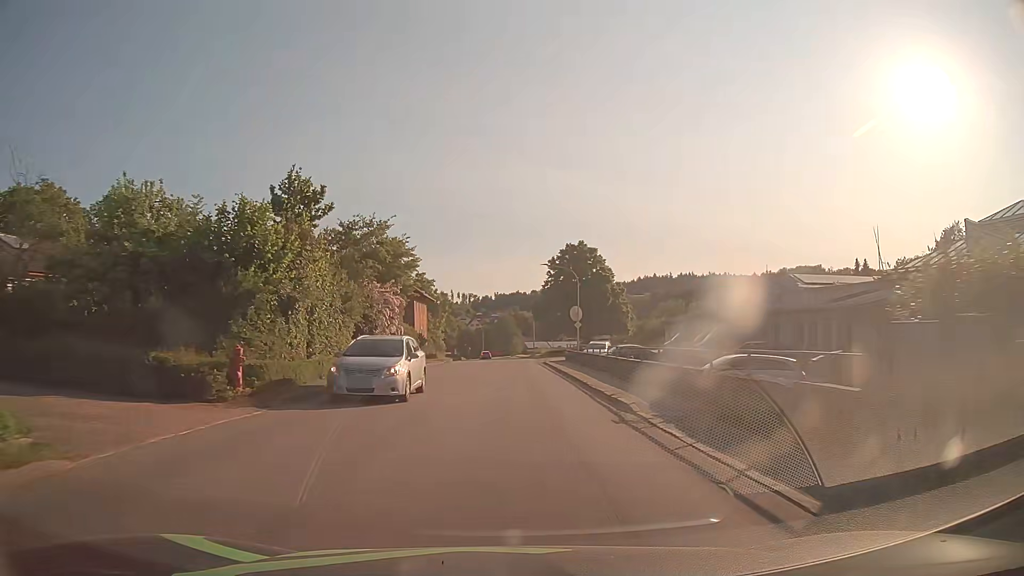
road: tertiary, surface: asphalt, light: Day
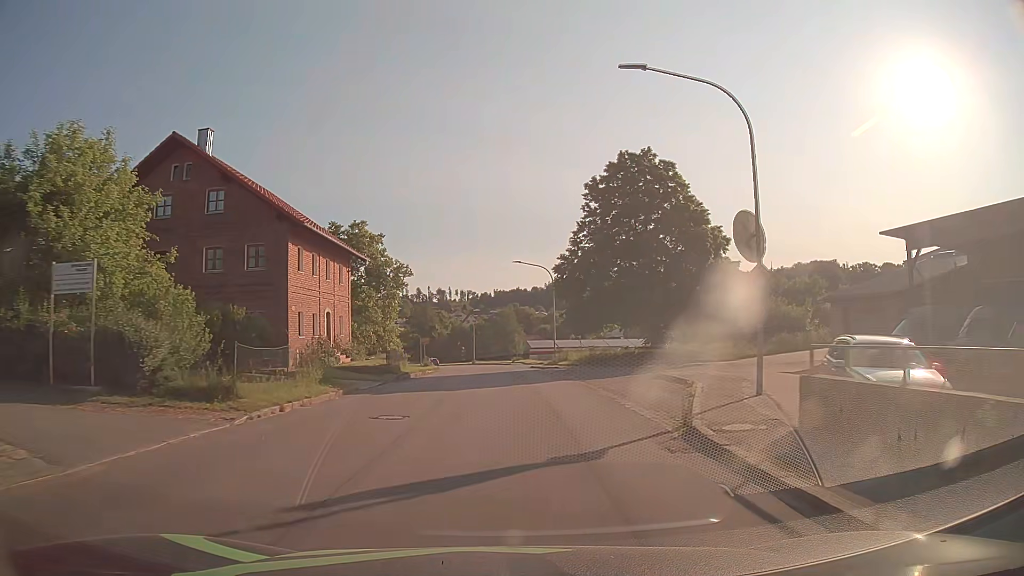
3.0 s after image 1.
(+0.1, +38.1) m; 0°
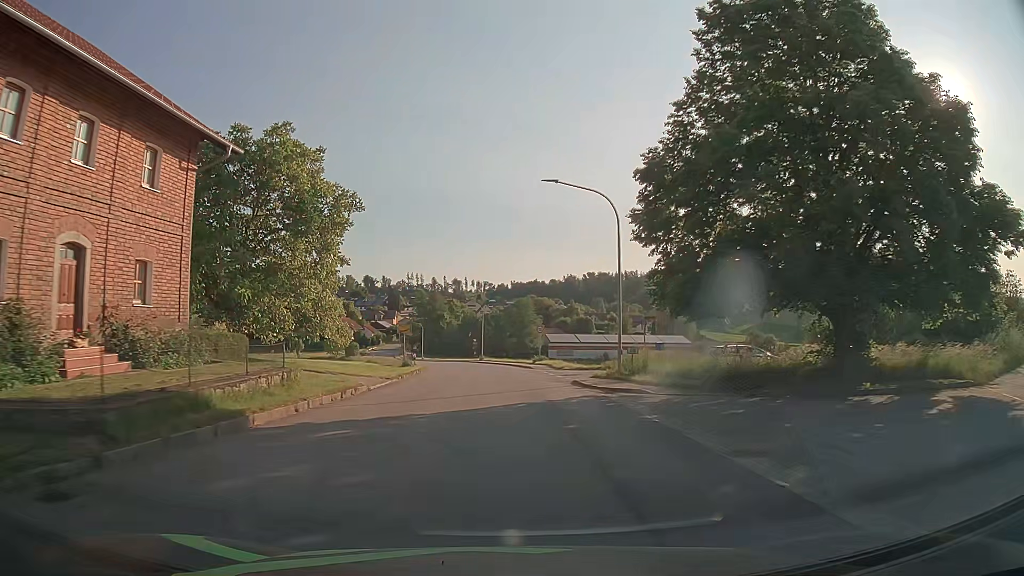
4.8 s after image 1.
(-0.2, +22.9) m; -2°
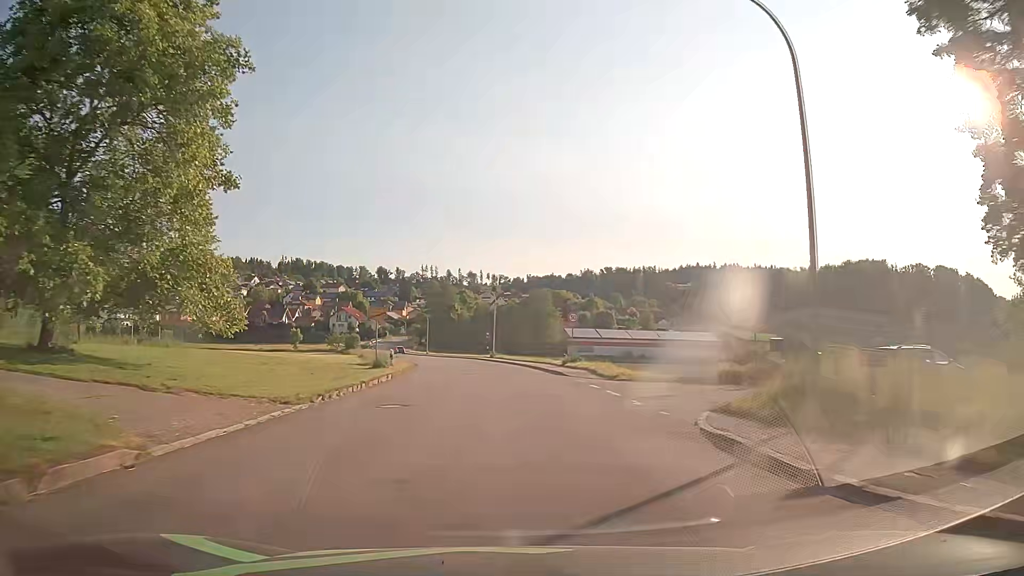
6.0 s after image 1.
(-0.2, +15.4) m; -1°
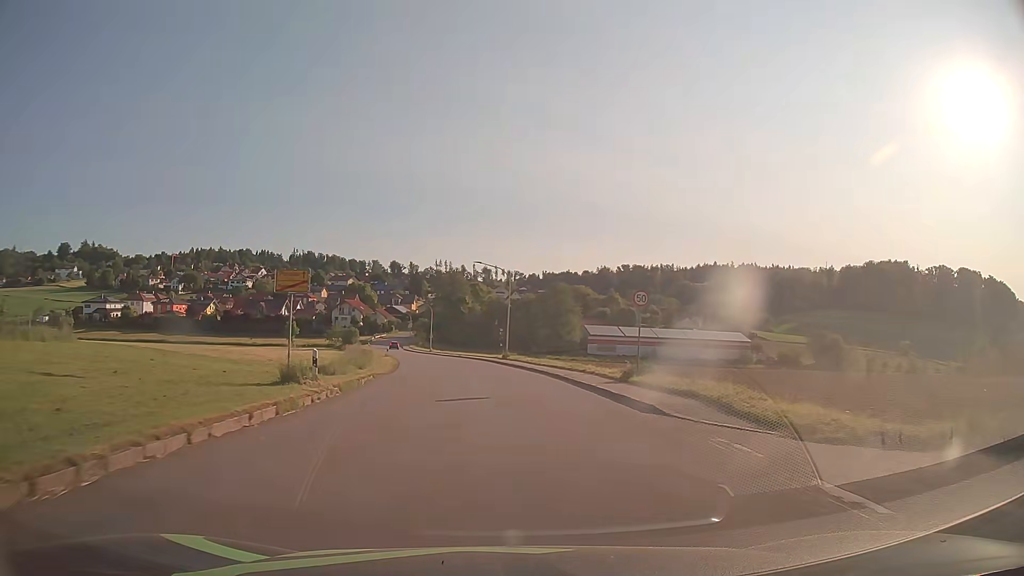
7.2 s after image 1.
(-0.2, +15.5) m; -1°
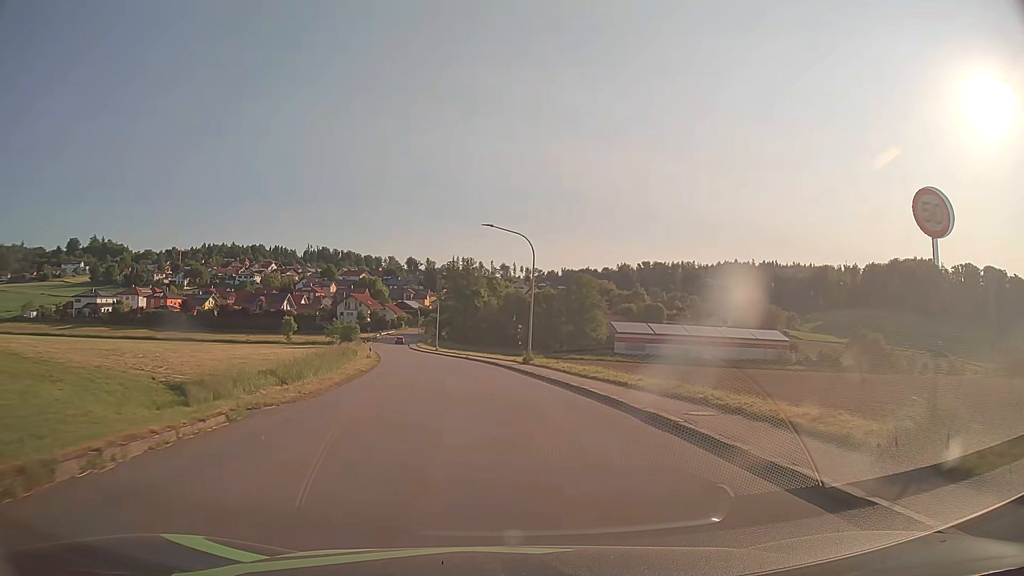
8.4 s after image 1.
(-0.2, +15.5) m; -2°
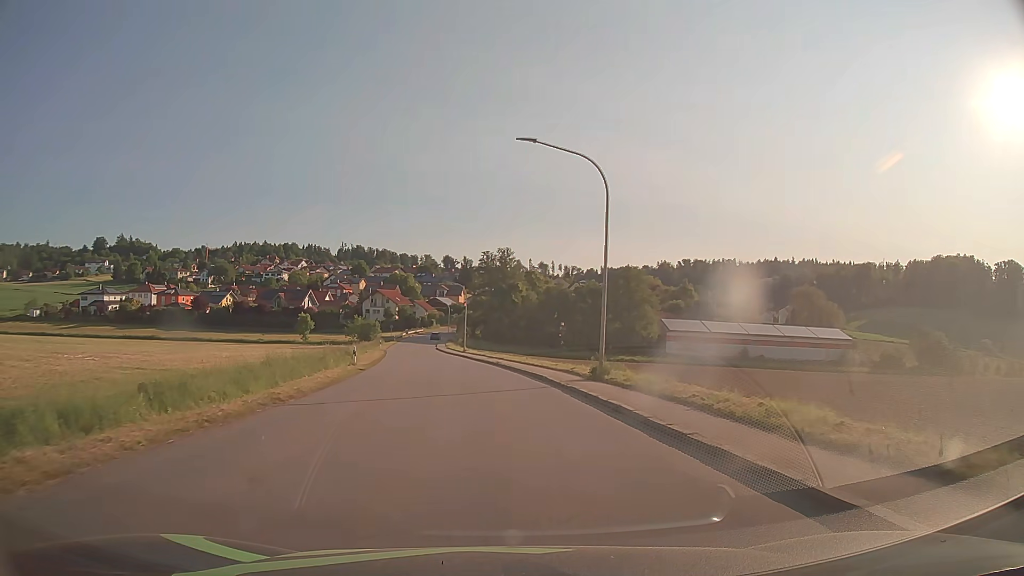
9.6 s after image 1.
(-0.4, +15.4) m; -3°
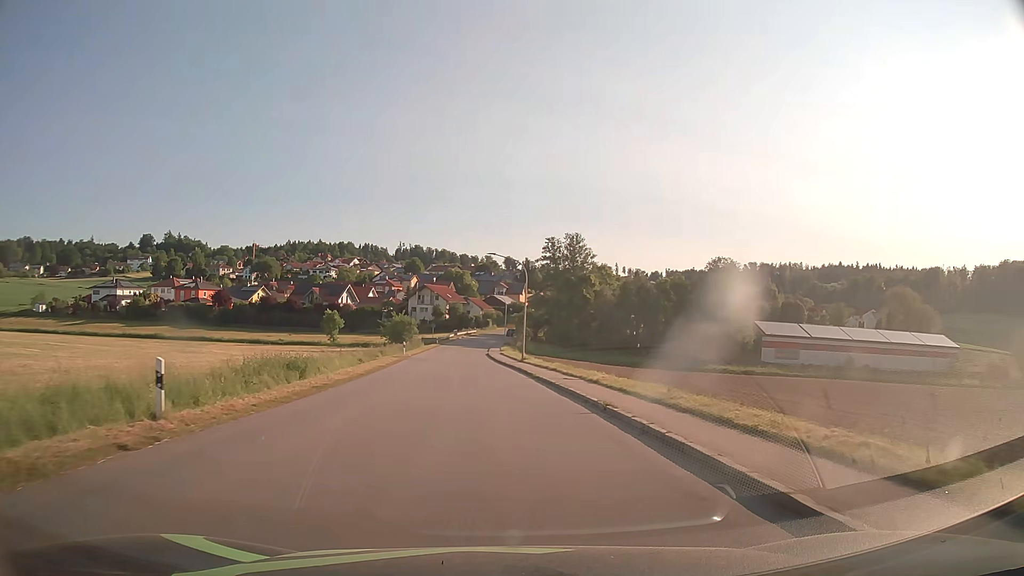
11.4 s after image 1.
(-1.1, +22.9) m; -5°
(0, +10) (-1, +20) (-1, +30) (-2, +40) (-3, +50) (-4, +60) (-4, +70) (-5, +80) (-5, +90) (-4, +100) m
